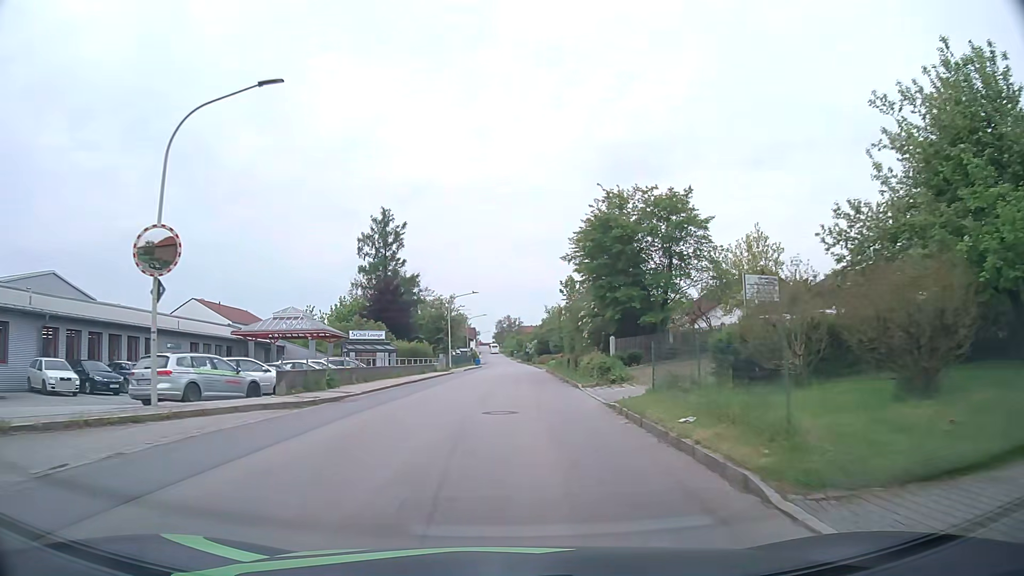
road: tertiary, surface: asphalt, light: Day
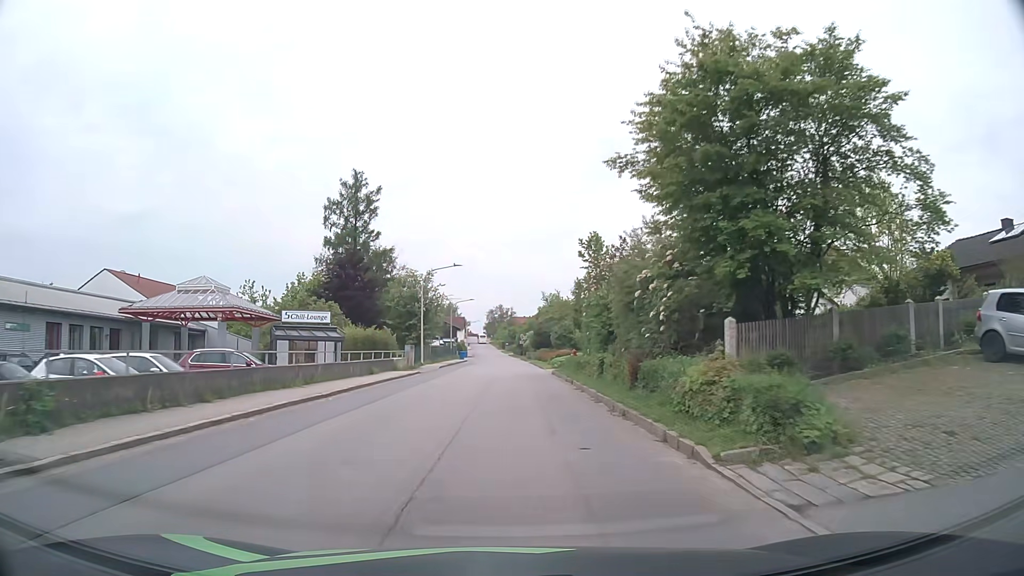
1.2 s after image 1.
(+0.1, +15.4) m; +1°
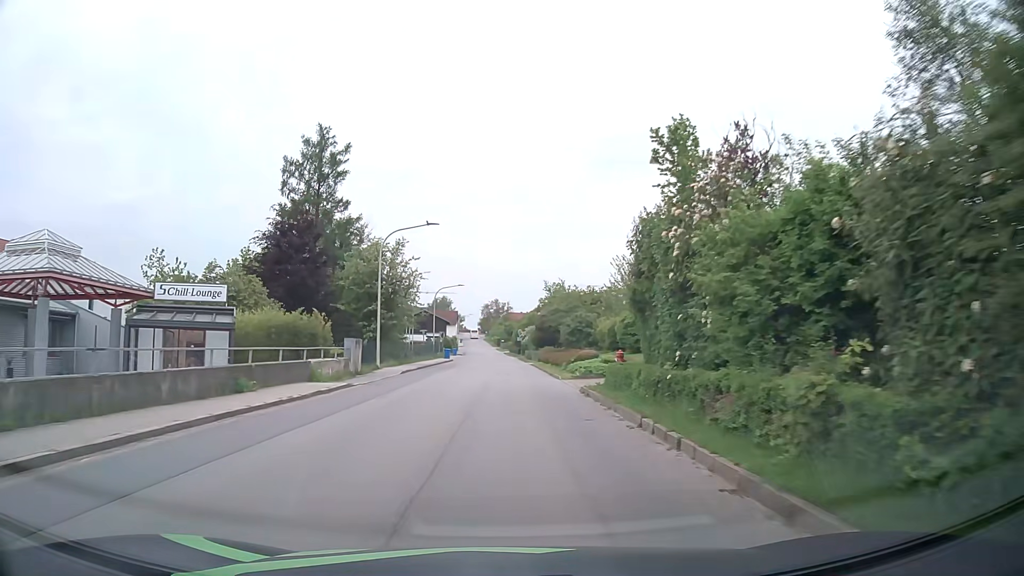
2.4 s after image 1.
(0.0, +15.5) m; 0°
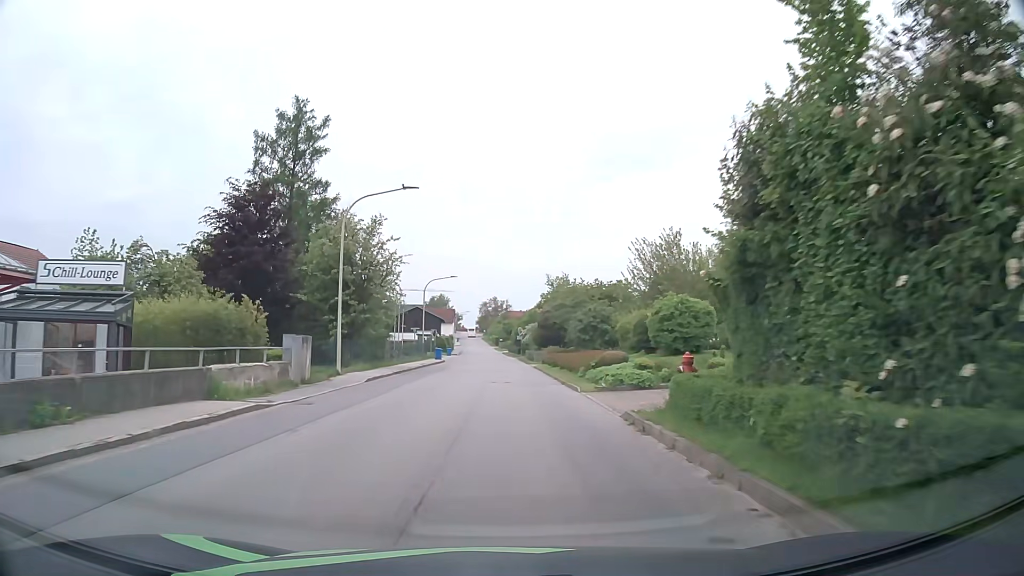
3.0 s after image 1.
(0.0, +7.8) m; 0°
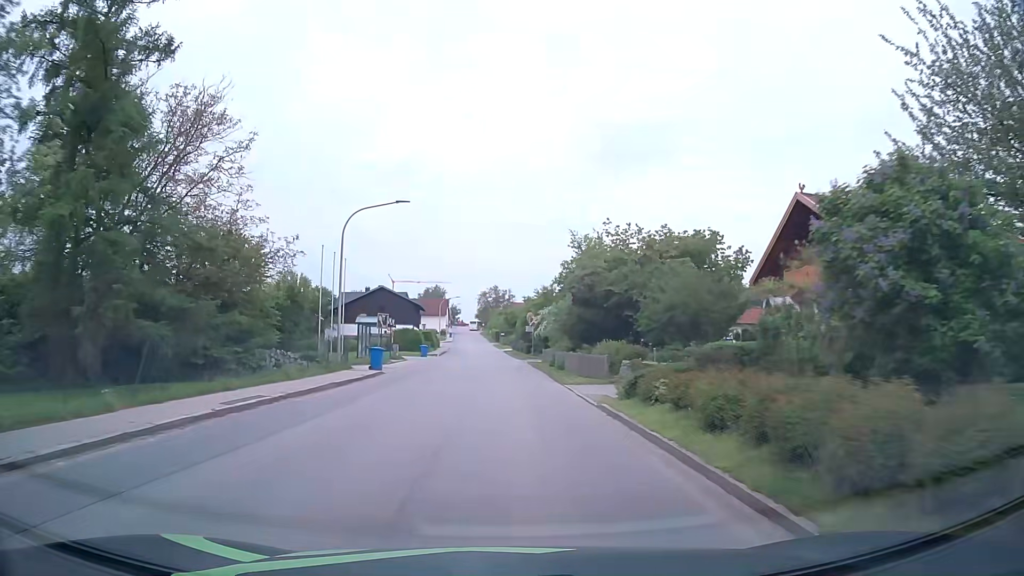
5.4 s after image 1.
(+0.1, +30.9) m; 0°
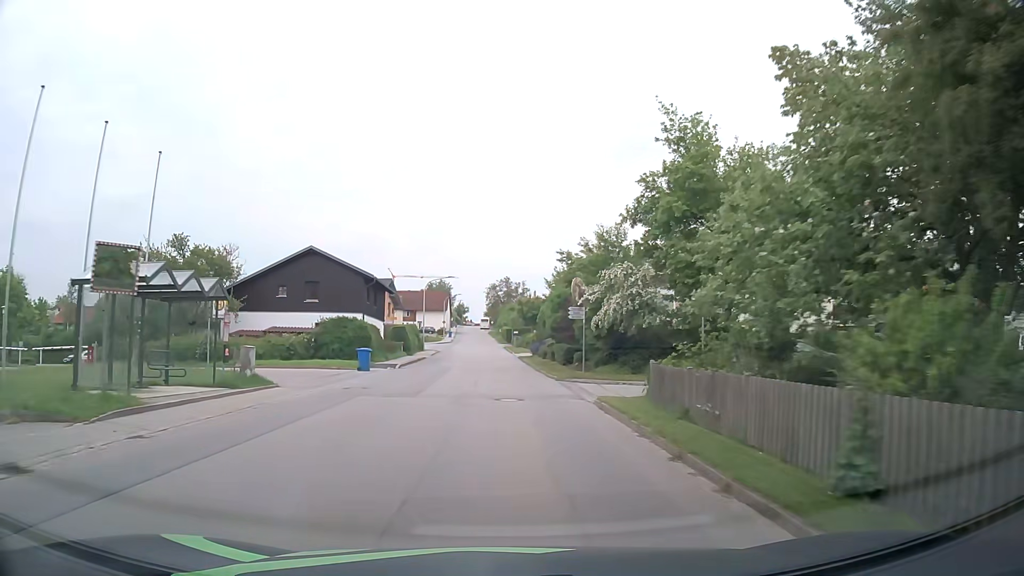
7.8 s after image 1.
(-0.3, +30.7) m; -1°
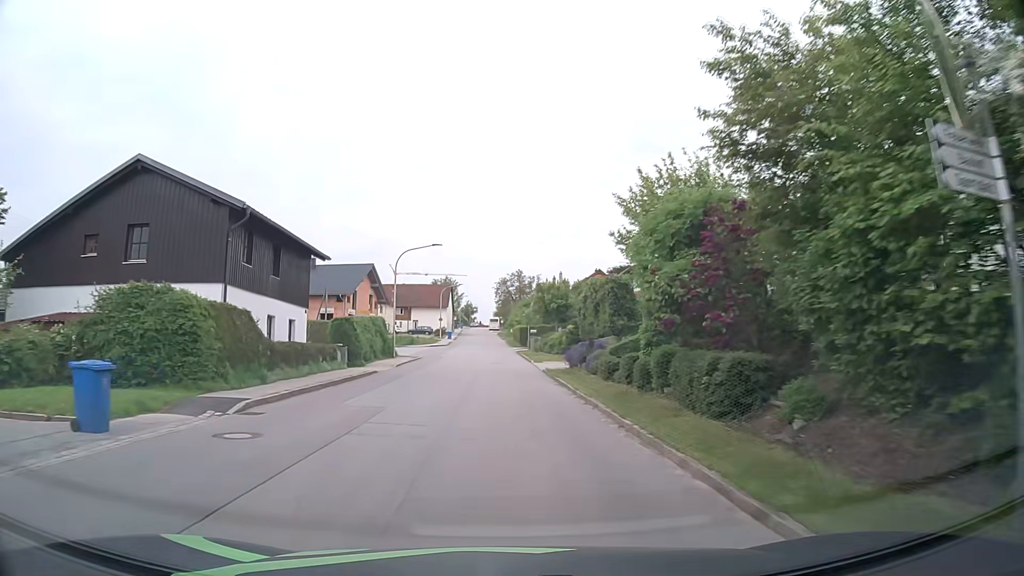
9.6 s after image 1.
(-0.1, +22.9) m; -1°
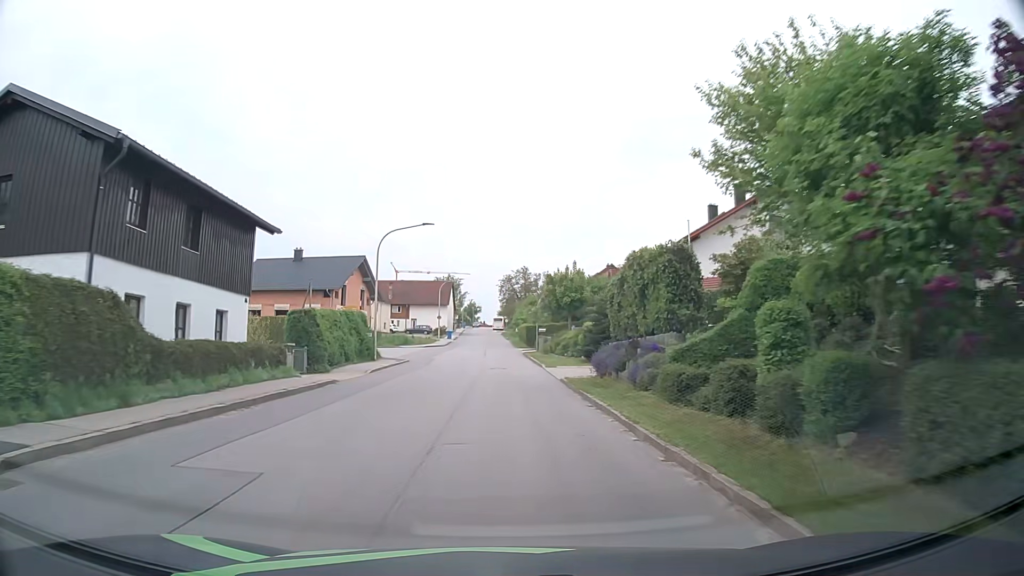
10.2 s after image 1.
(-0.1, +7.6) m; 0°
(0, +10) (0, +20) (0, +30) (0, +40) (-1, +50) (-1, +60) (-1, +70) (-1, +80) (-2, +90) (-2, +100) m
